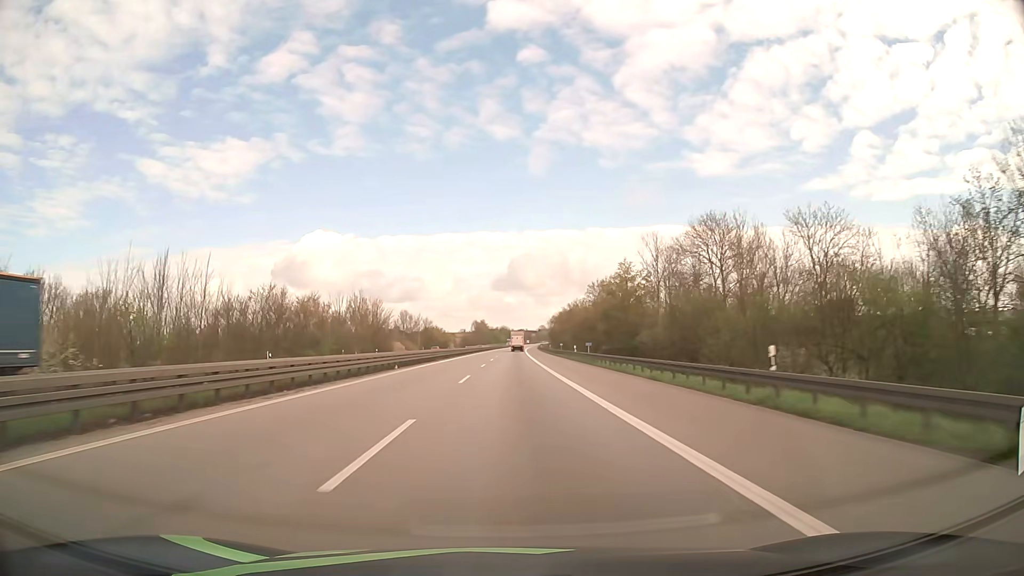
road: motorway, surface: asphalt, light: Day
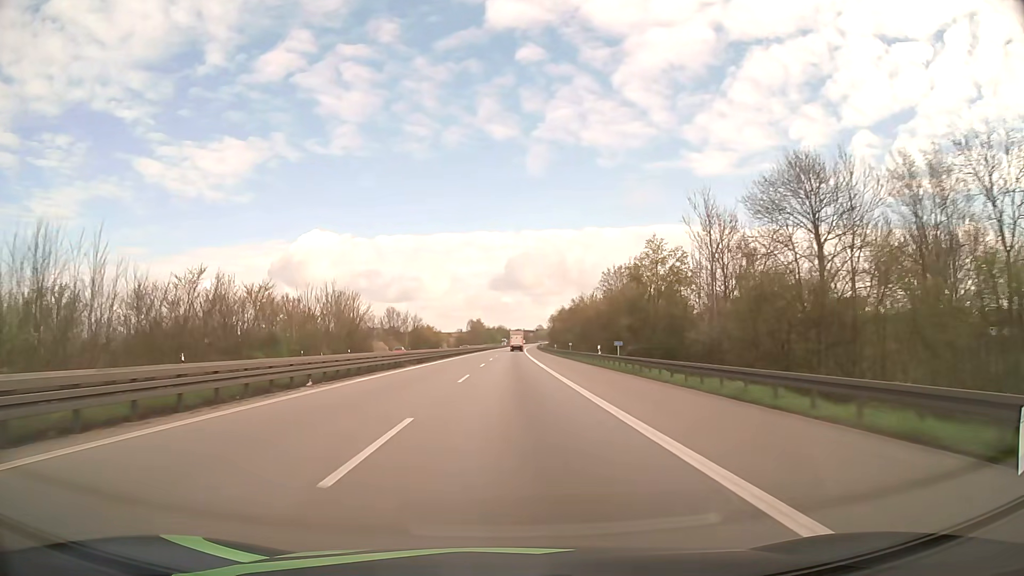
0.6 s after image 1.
(0.0, +18.0) m; 0°
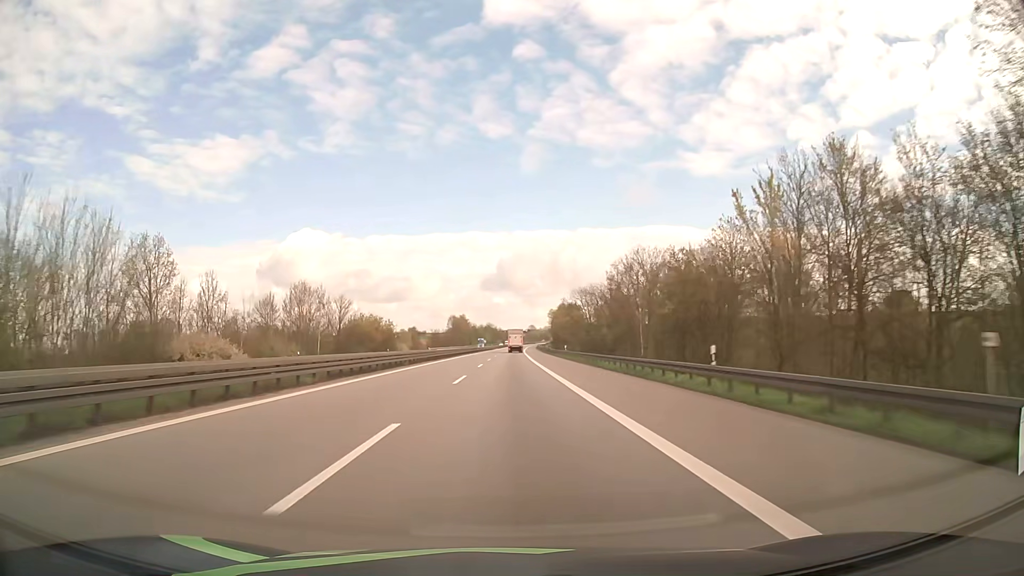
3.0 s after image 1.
(+0.5, +73.7) m; +1°
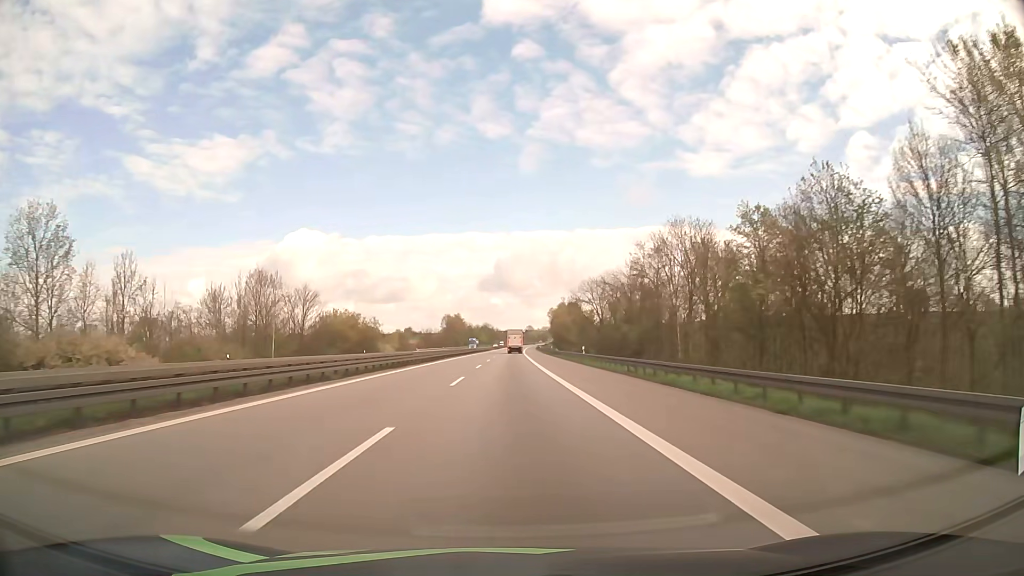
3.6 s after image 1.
(0.0, +18.7) m; 0°
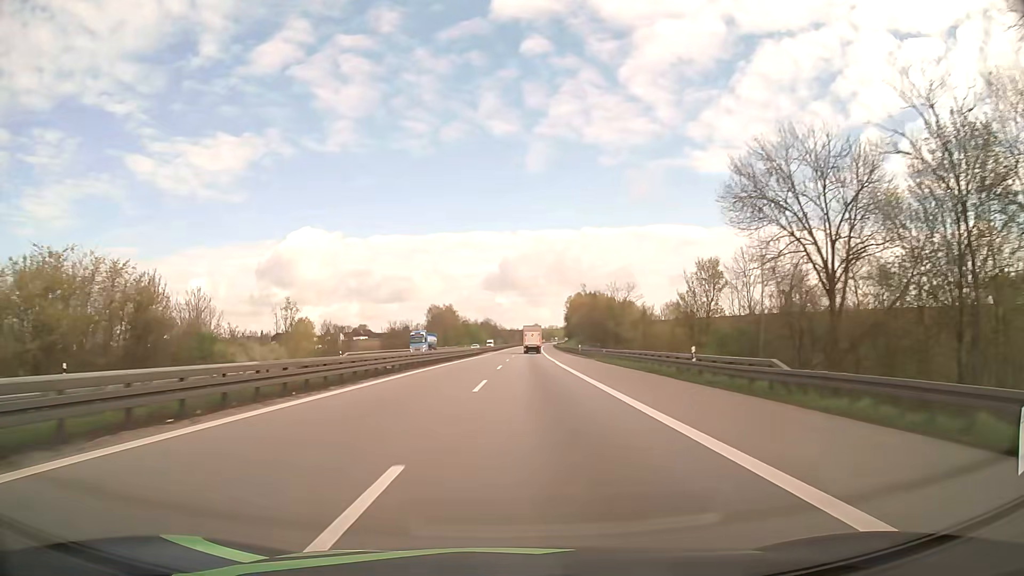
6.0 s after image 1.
(-0.1, +76.0) m; 0°
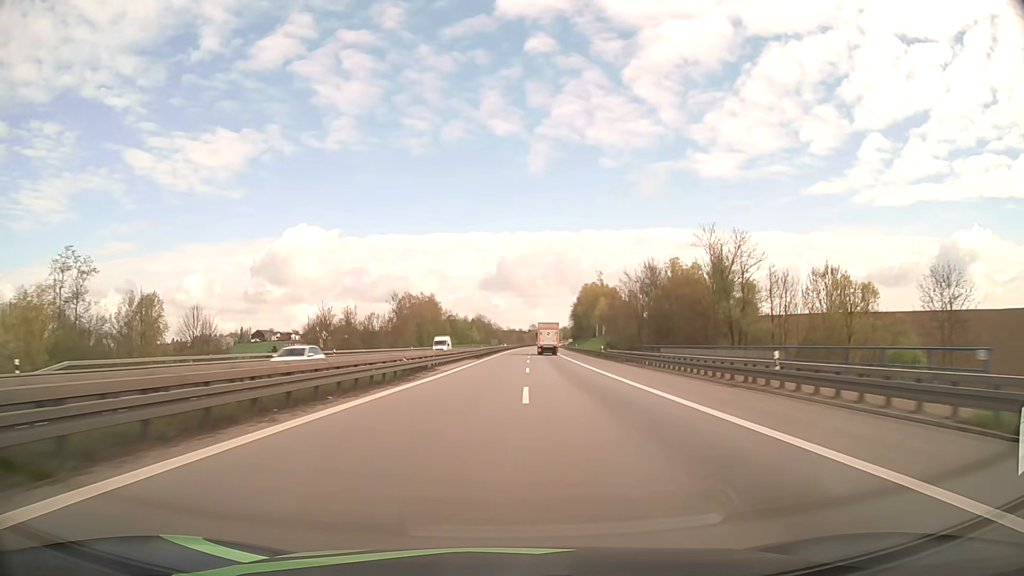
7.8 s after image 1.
(+0.1, +58.0) m; 0°
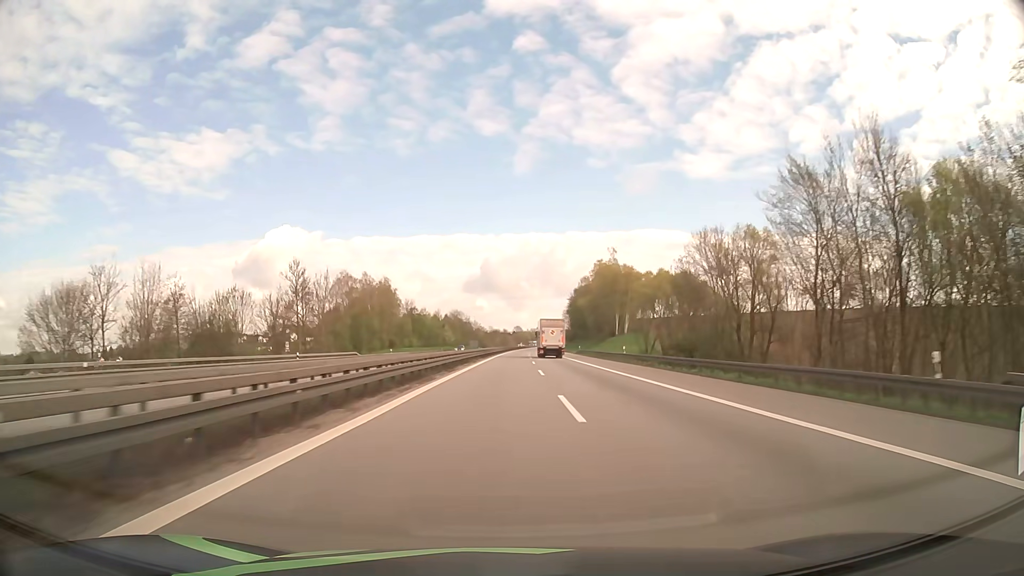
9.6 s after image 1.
(+0.8, +58.6) m; +1°
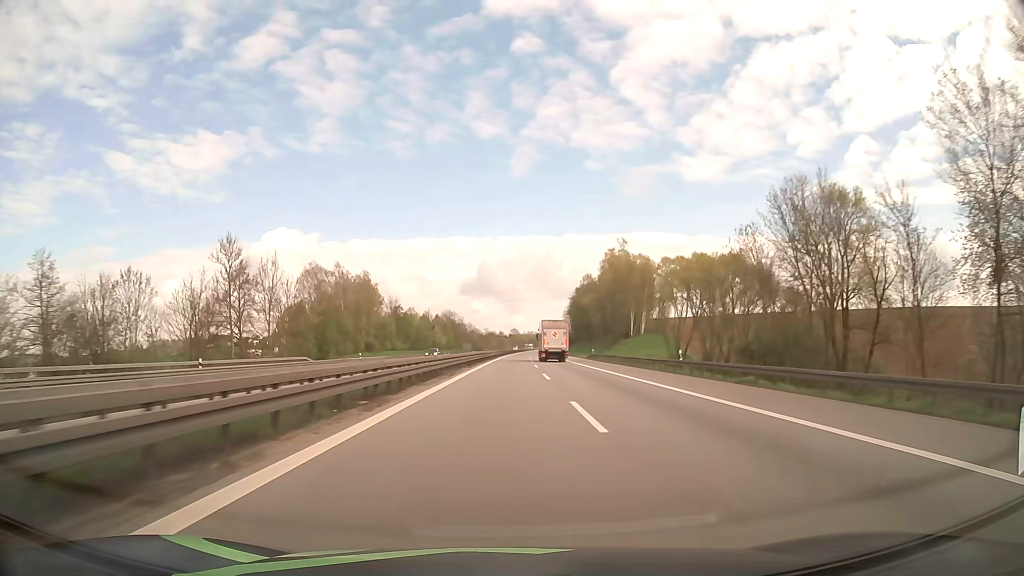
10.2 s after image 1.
(+0.1, +19.6) m; 0°
(0, +10) (0, +20) (0, +30) (0, +40) (0, +50) (0, +60) (+1, +70) (+1, +80) (+1, +90) (+1, +100) m
